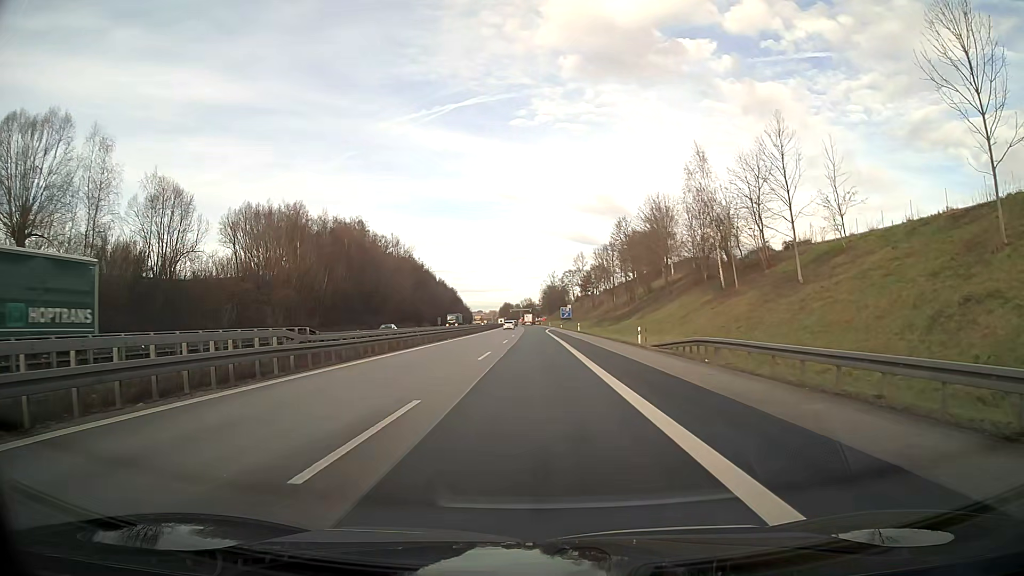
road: motorway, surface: asphalt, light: Day
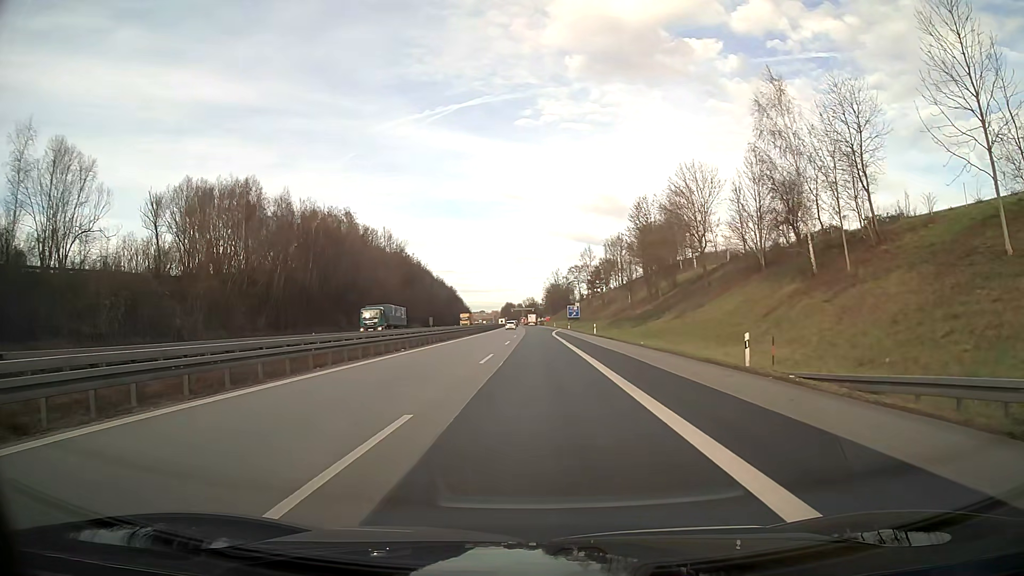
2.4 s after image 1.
(-0.1, +19.9) m; 0°
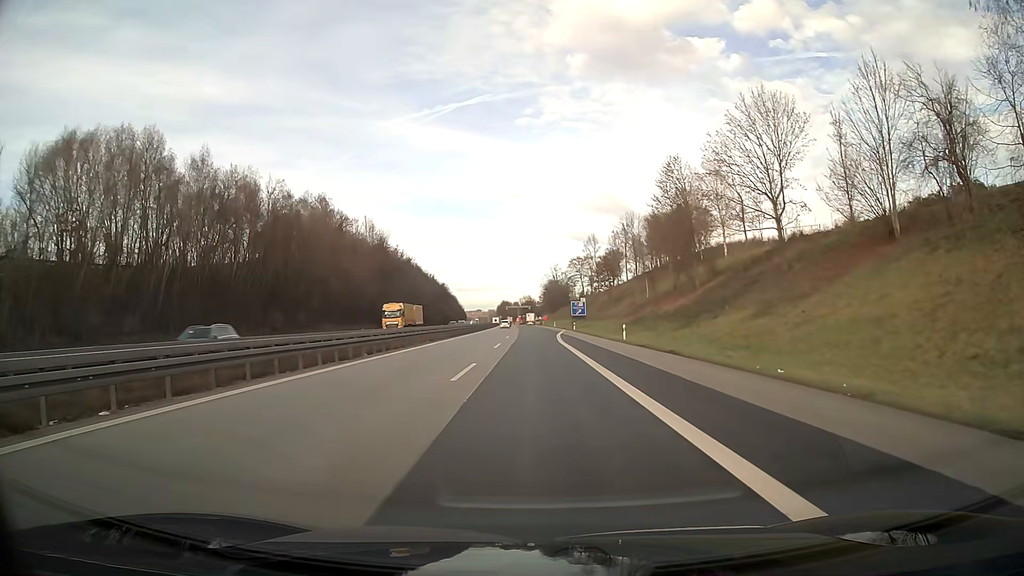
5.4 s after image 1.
(+0.1, +24.8) m; 0°
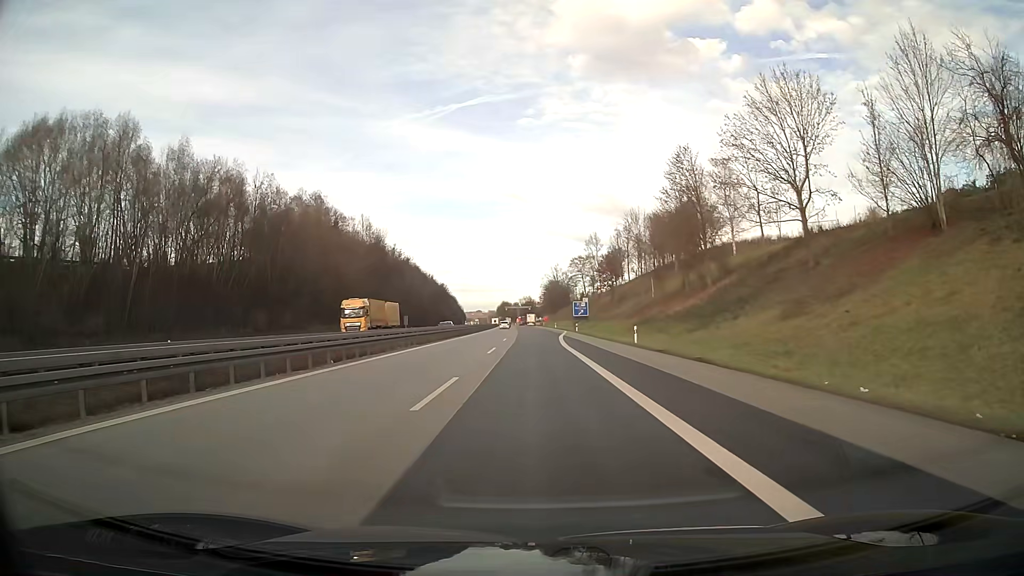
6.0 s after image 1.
(0.0, +5.0) m; 0°
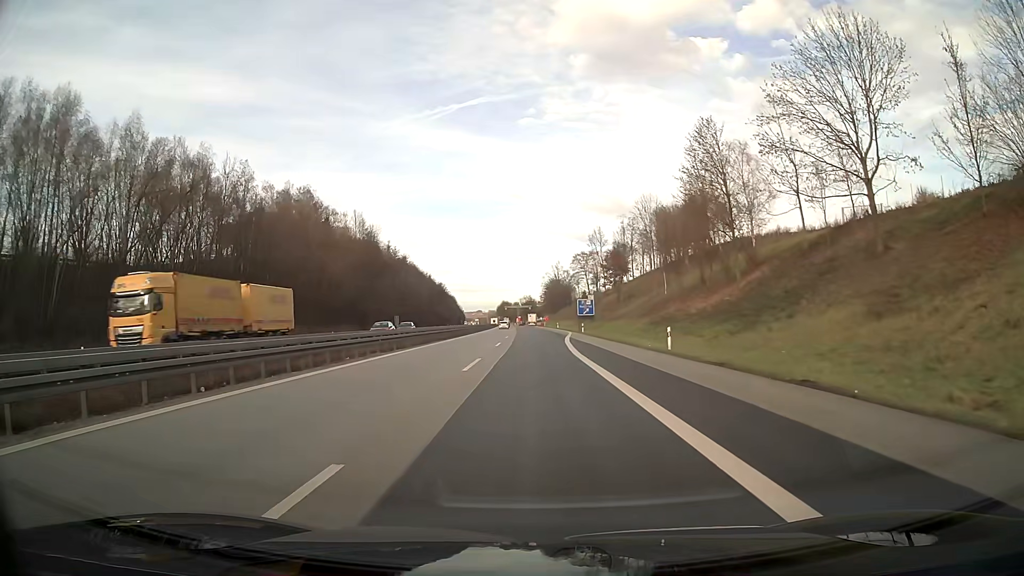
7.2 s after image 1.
(0.0, +9.9) m; 0°
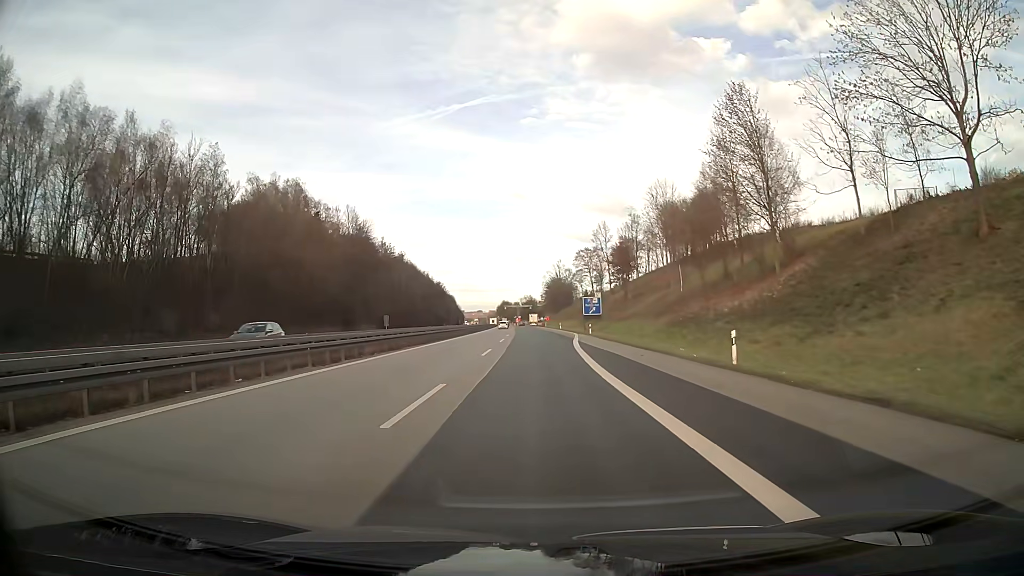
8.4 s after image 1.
(0.0, +9.9) m; 0°
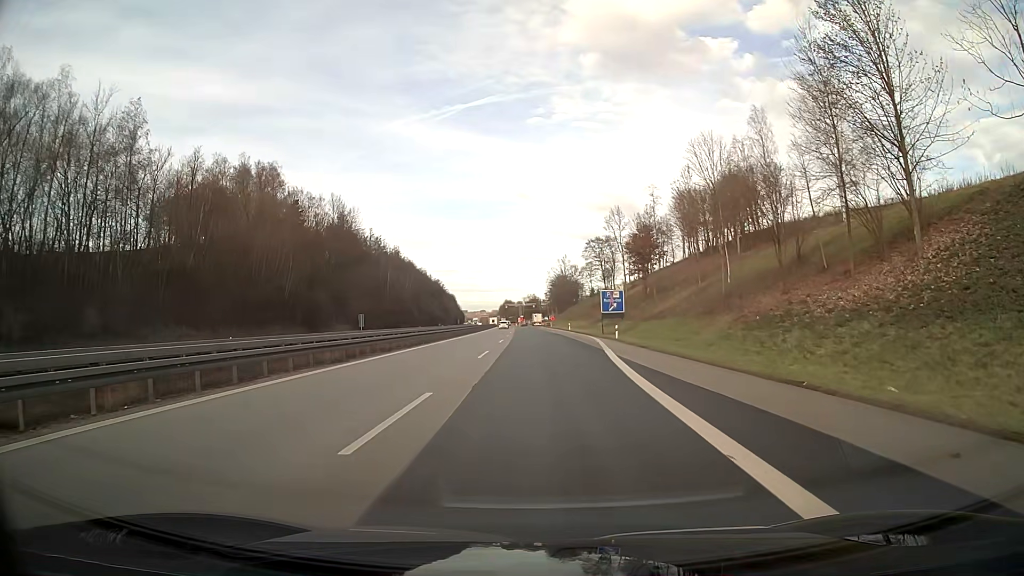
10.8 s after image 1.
(0.0, +19.9) m; 0°
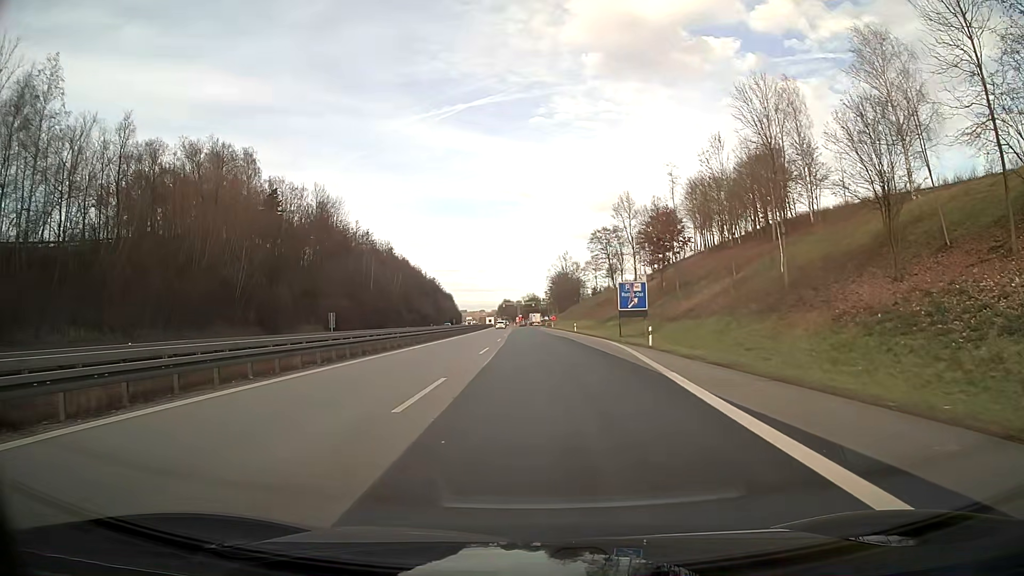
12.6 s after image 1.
(0.0, +14.9) m; 0°
(0, +10) (0, +20) (0, +30) (0, +40) (0, +50) (-1, +60) (-1, +70) (-1, +80) (-1, +90) (-1, +100) m
